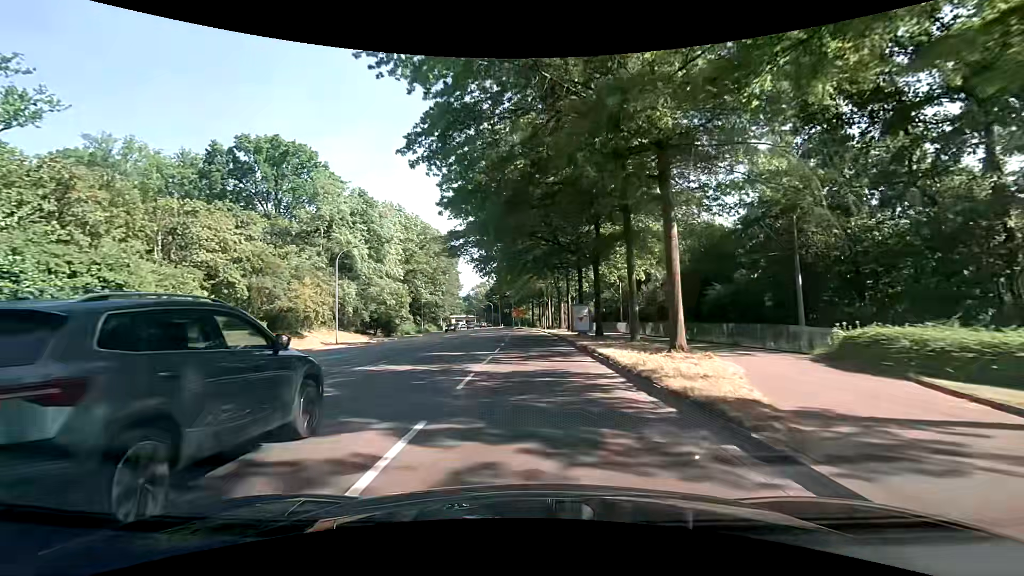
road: secondary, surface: asphalt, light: Day
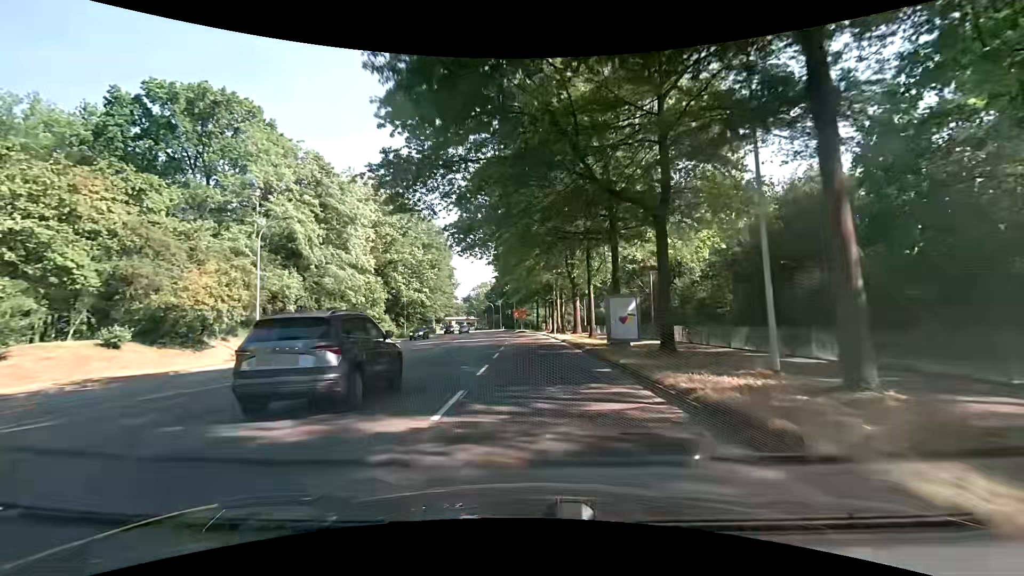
(0.0, +14.8) m; 0°
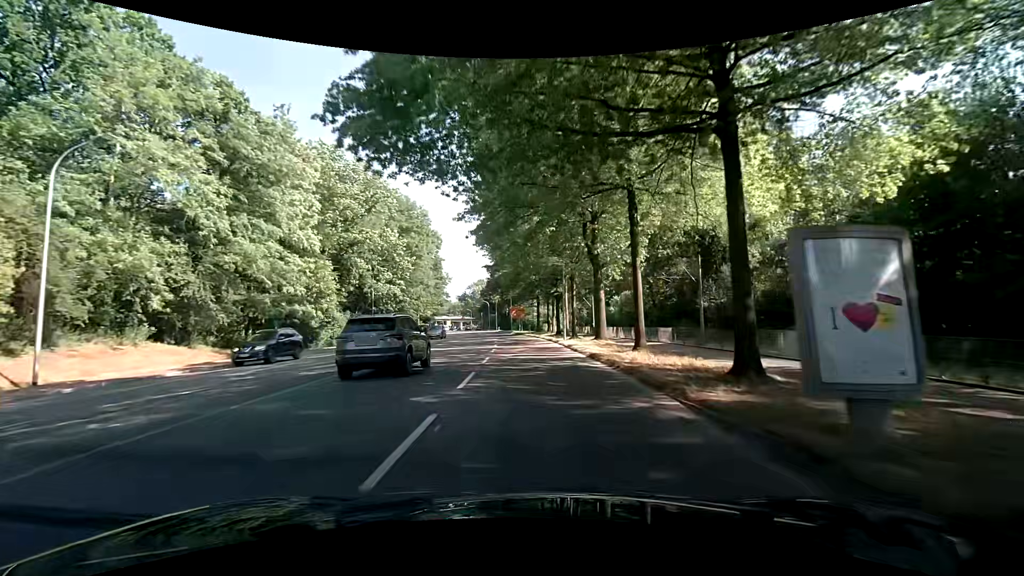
(0.0, +14.9) m; 0°
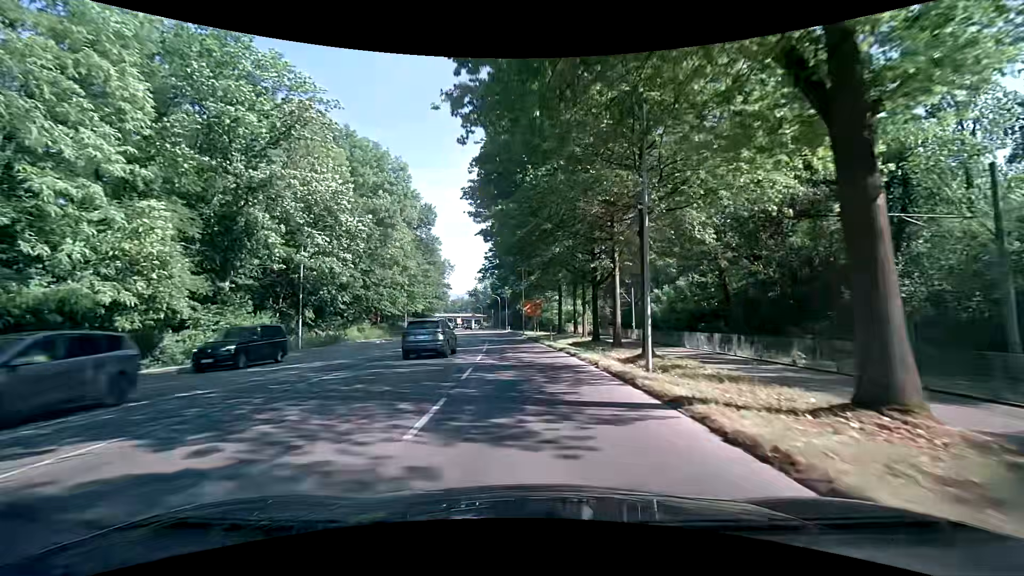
(-0.3, +22.3) m; -2°
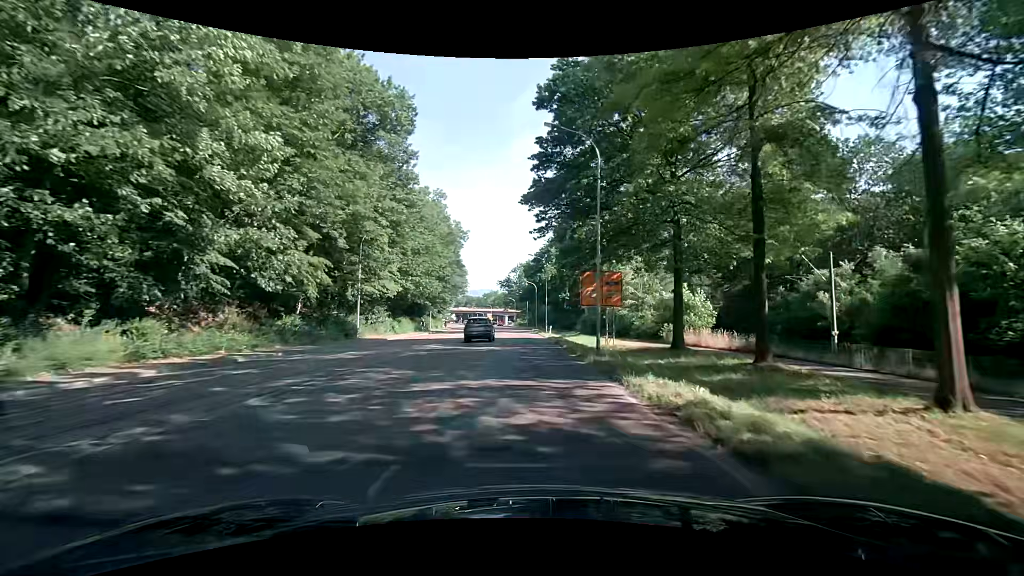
(-1.7, +37.0) m; -4°
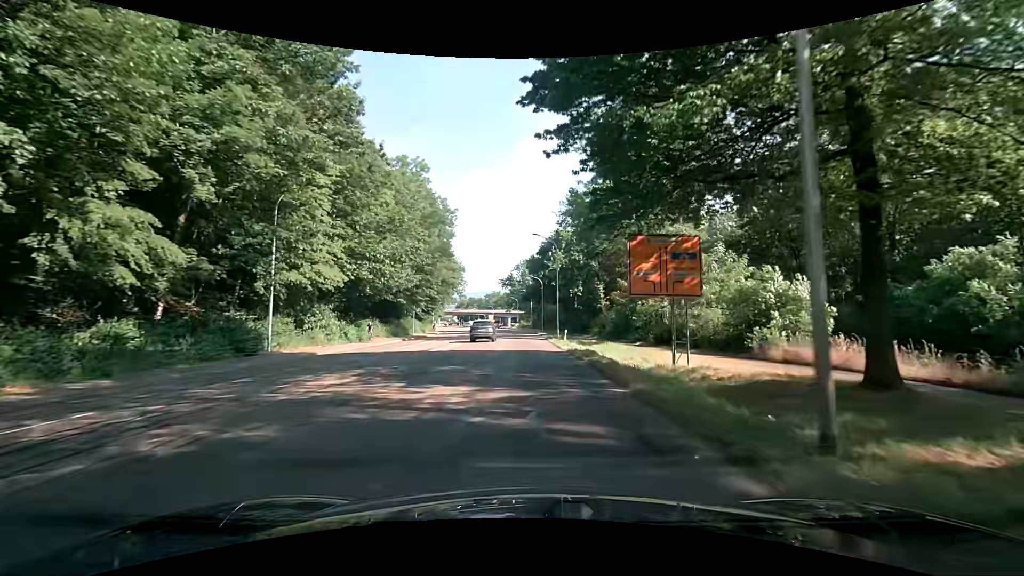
(-0.1, +14.8) m; -1°
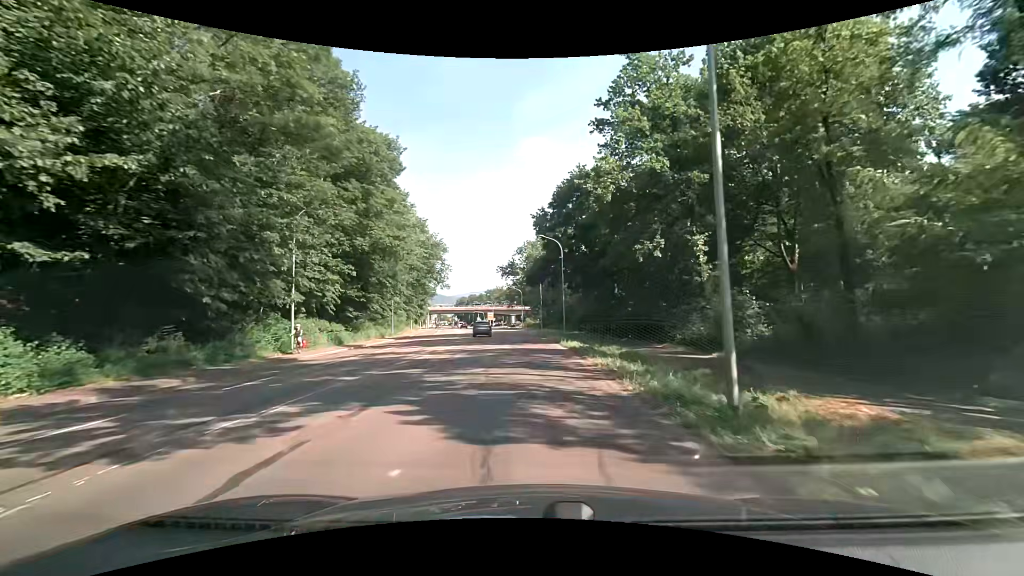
(-0.2, +36.1) m; -1°
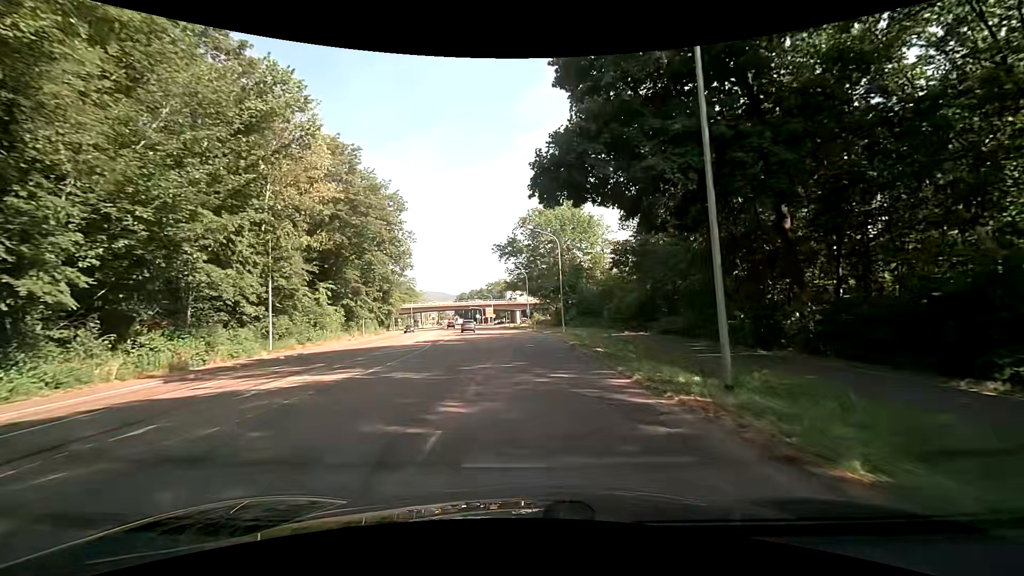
(-0.1, +34.6) m; 0°
(0, +10) (0, +20) (-1, +30) (-1, +40) (-1, +50) (-2, +60) (-3, +70) (-4, +80) (-5, +90) (-7, +100) m
